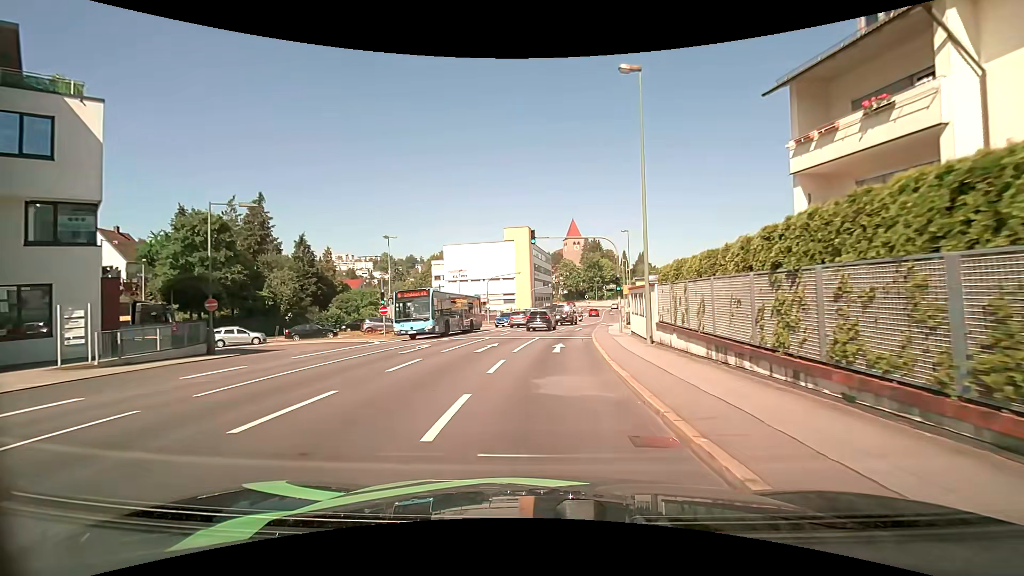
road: tertiary_link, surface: asphalt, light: Day
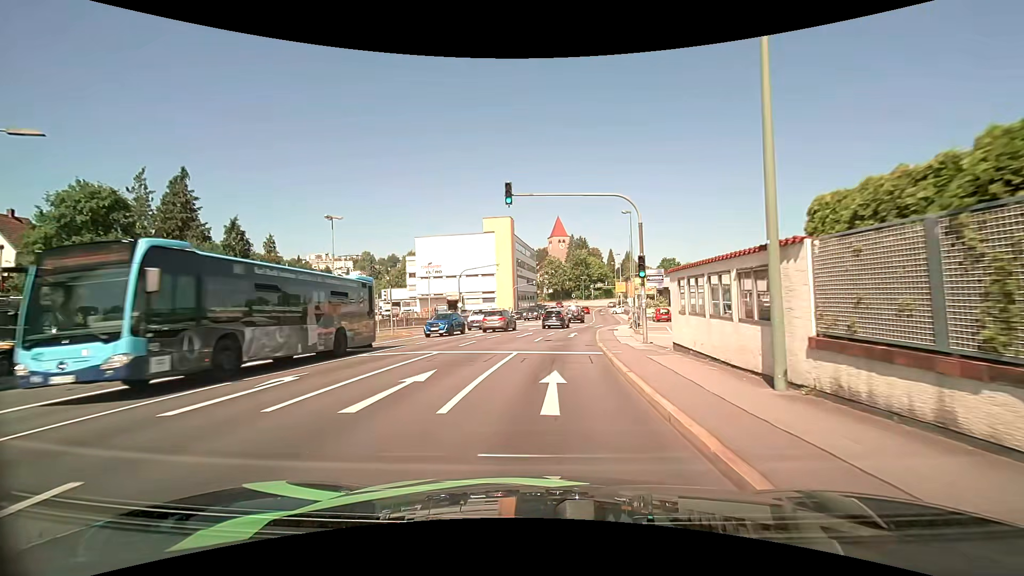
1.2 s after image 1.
(+0.1, +10.8) m; +2°
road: tertiary
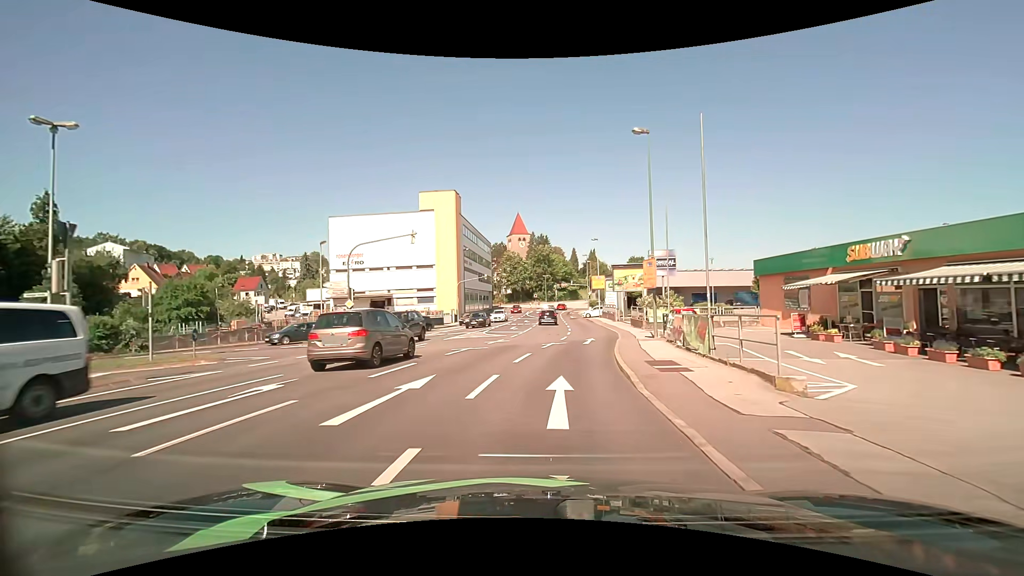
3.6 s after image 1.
(+0.9, +21.3) m; +5°
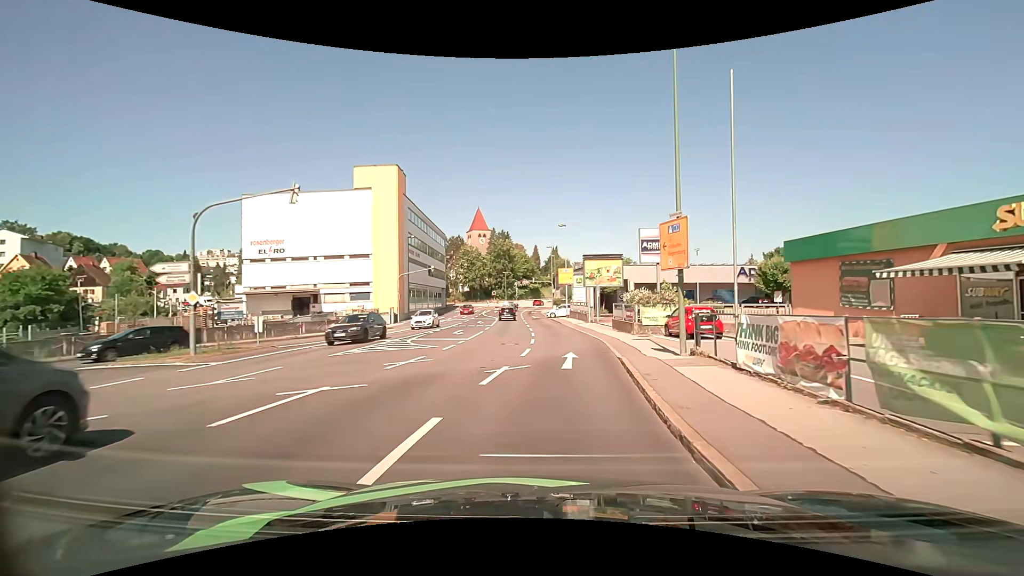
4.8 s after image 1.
(+0.3, +10.5) m; +5°
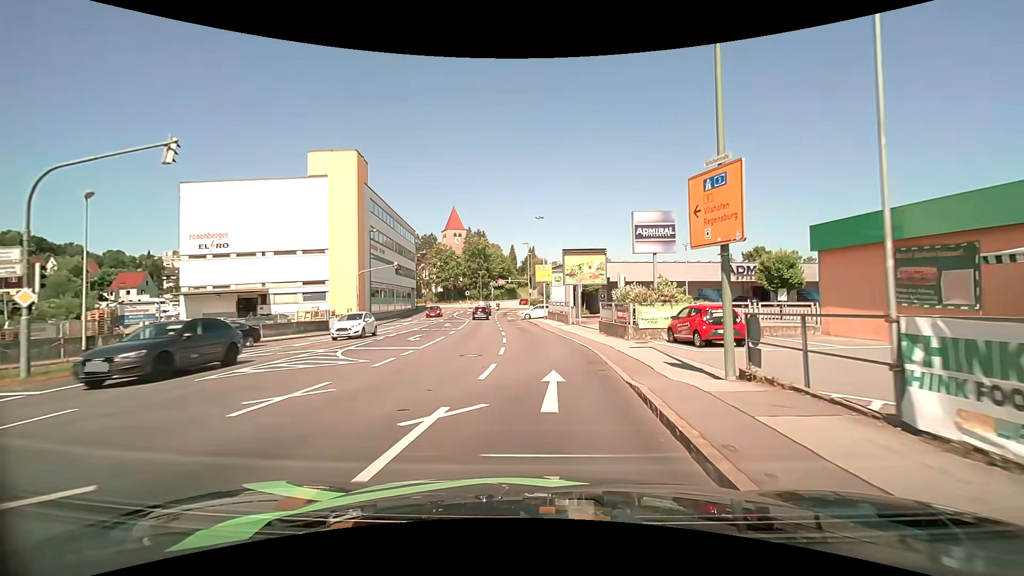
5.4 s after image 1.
(+0.1, +5.3) m; +2°
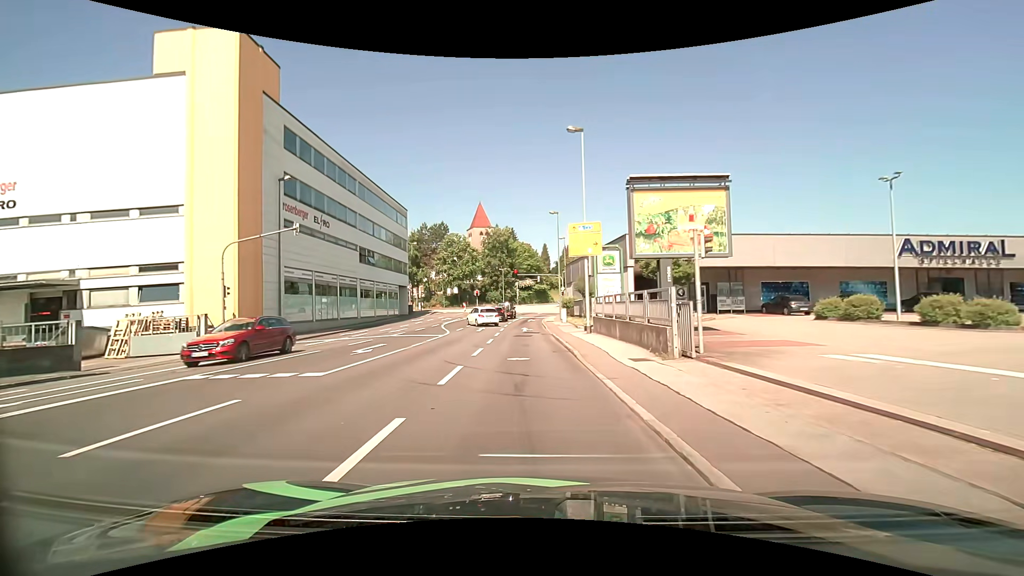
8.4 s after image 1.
(+0.1, +24.8) m; -4°
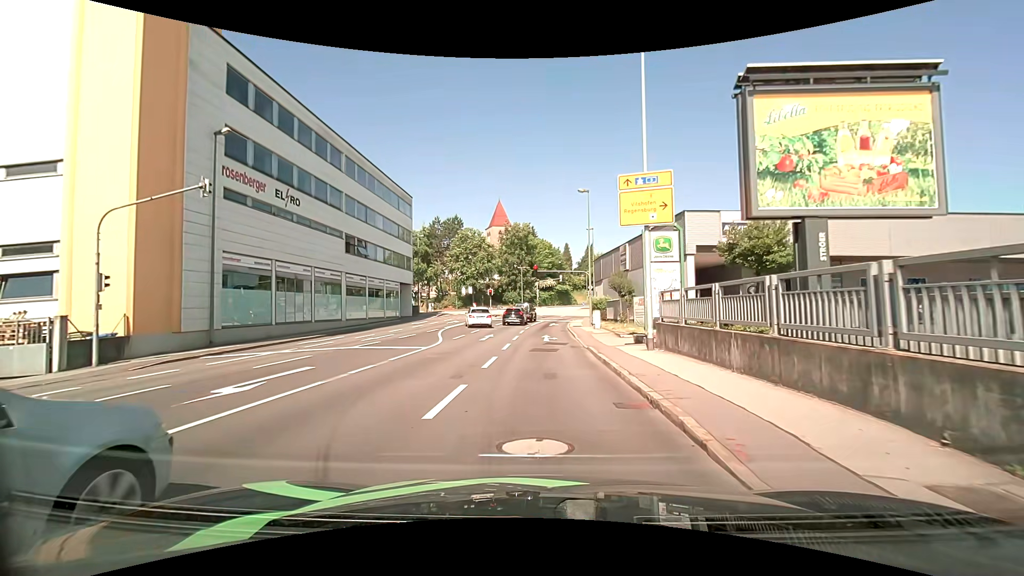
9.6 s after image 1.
(-0.2, +9.0) m; -2°
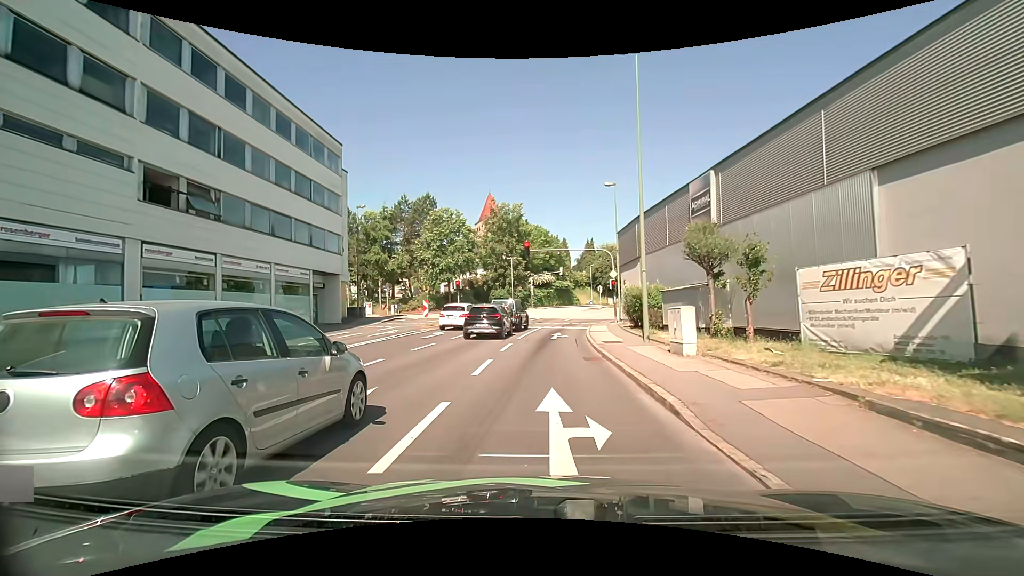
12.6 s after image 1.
(+0.1, +20.0) m; 0°
(0, +10) (0, +20) (0, +30) (+2, +40) (+7, +48) (+16, +52) (+26, +52) (+36, +52) (+46, +53) (+56, +53) m
